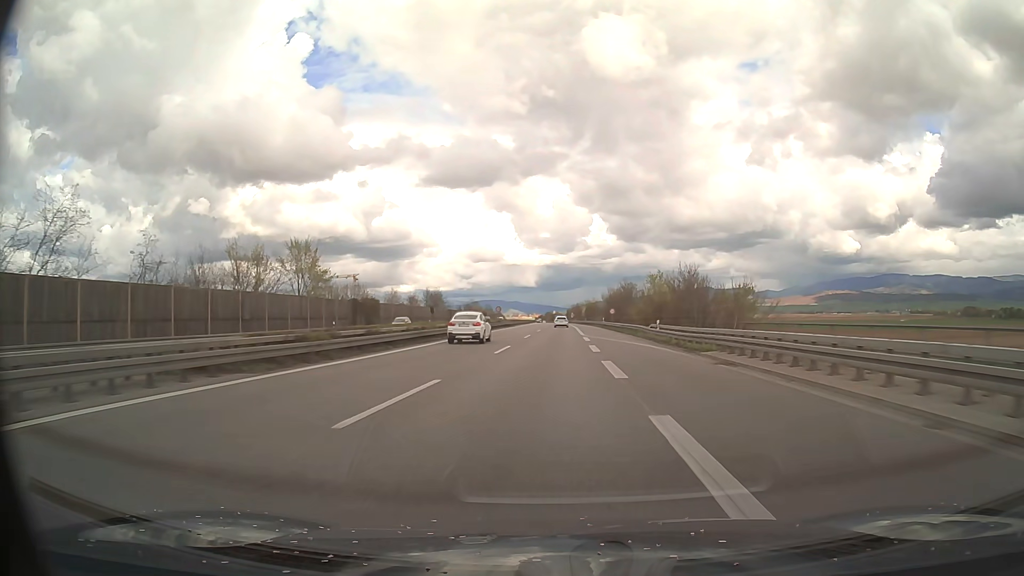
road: motorway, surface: asphalt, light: Day
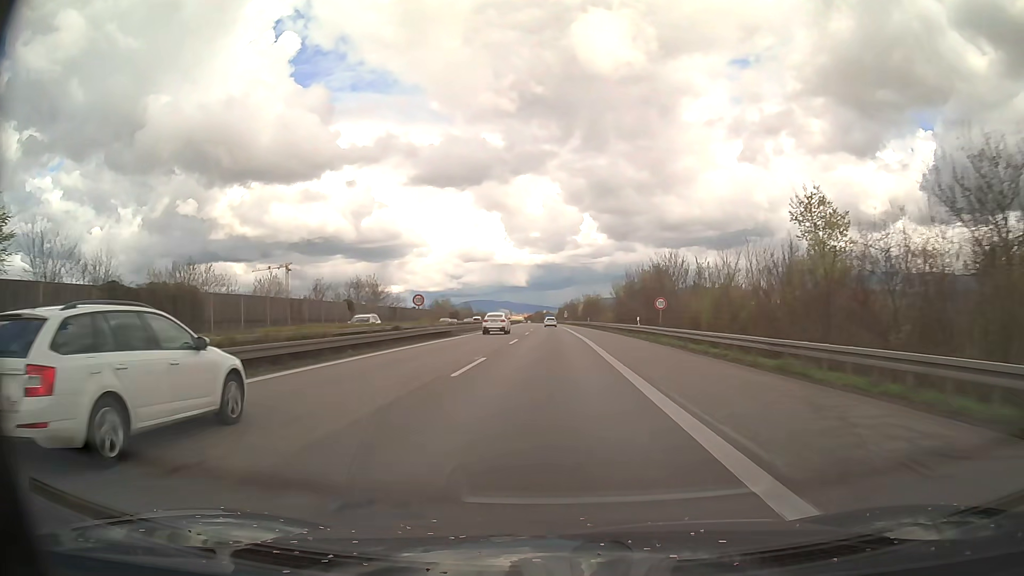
(+0.5, +47.4) m; +1°
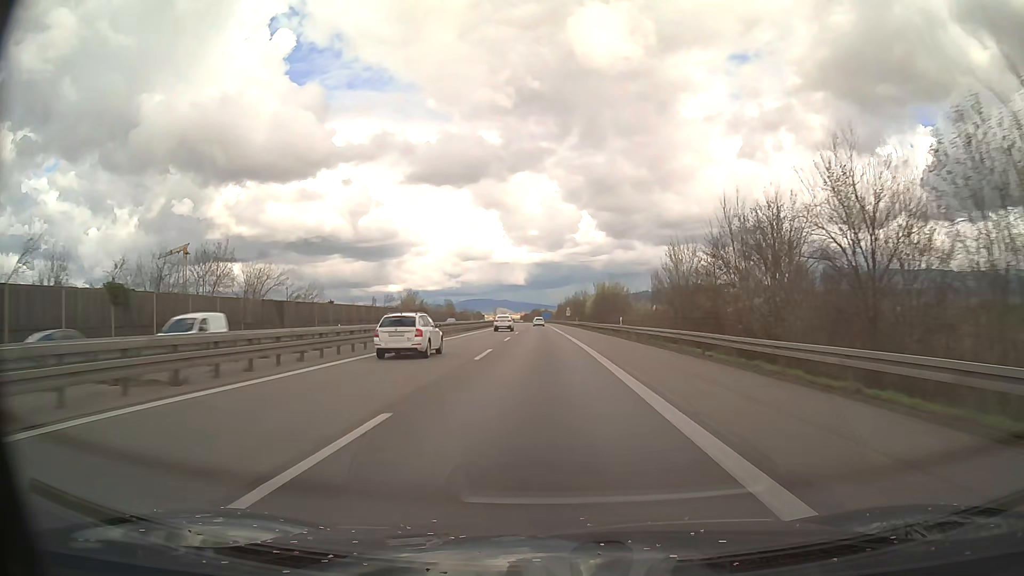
(+0.1, +47.9) m; 0°
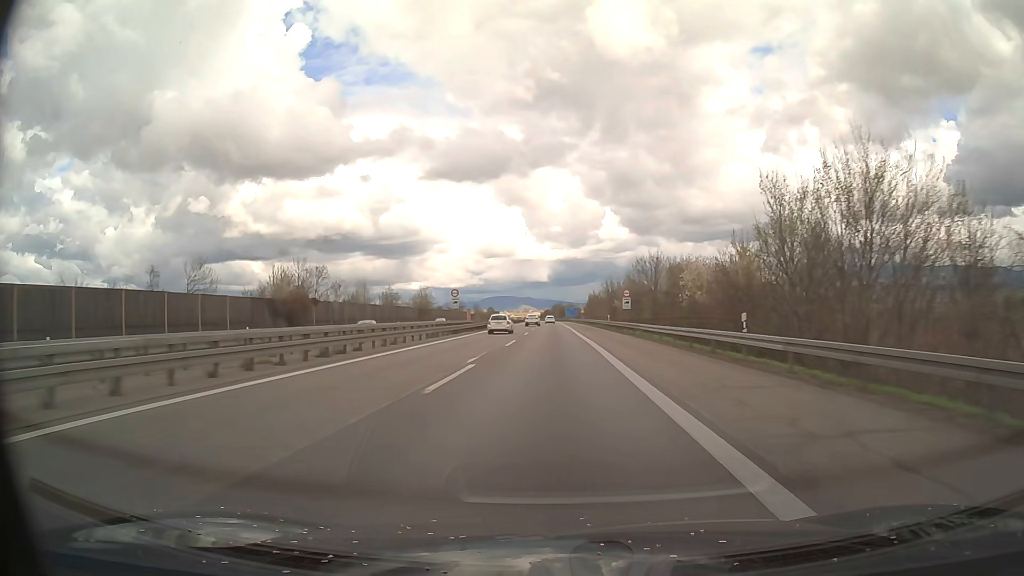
(-1.5, +80.7) m; -2°
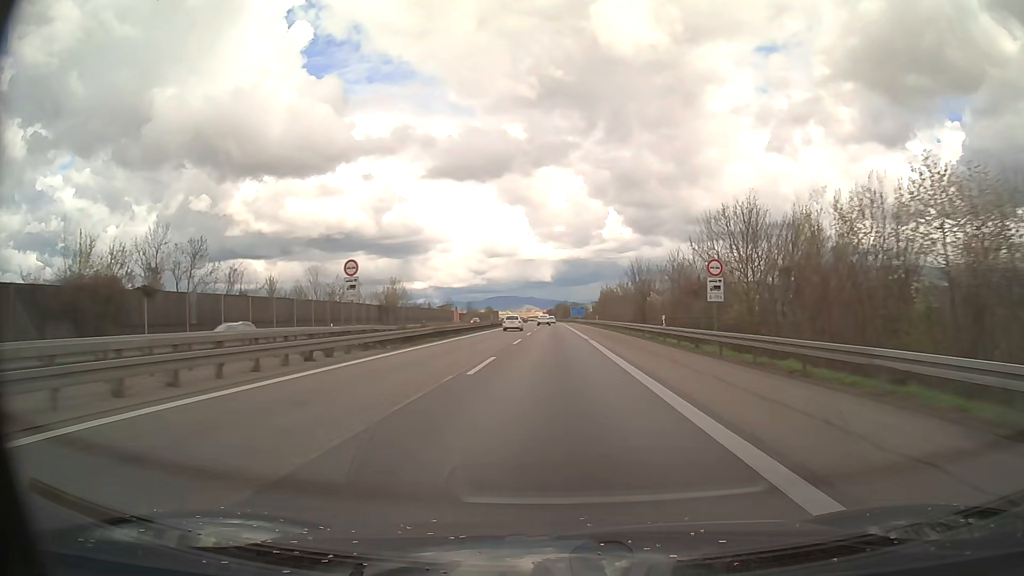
(-0.1, +32.4) m; 0°
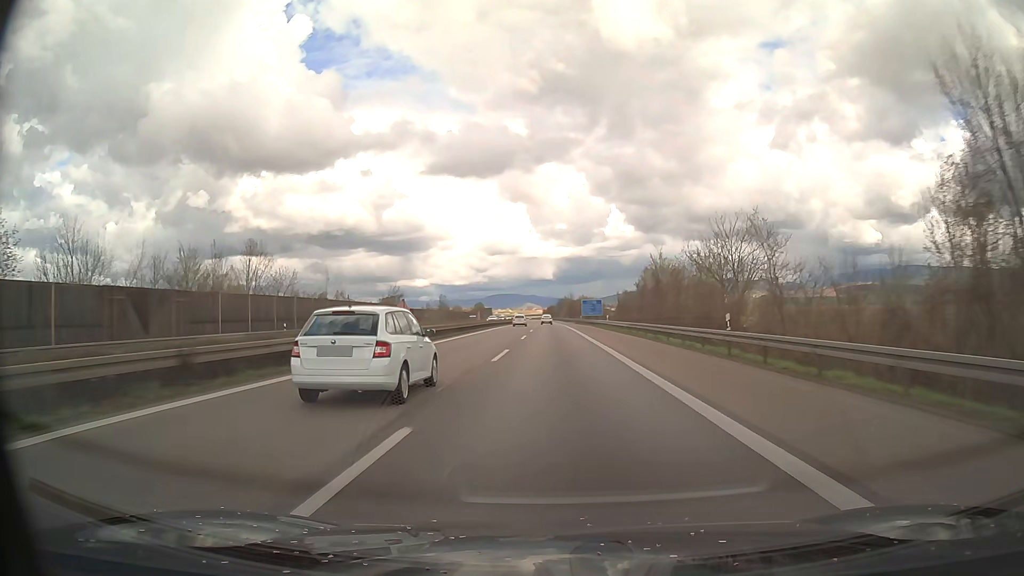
(-0.2, +64.9) m; 0°
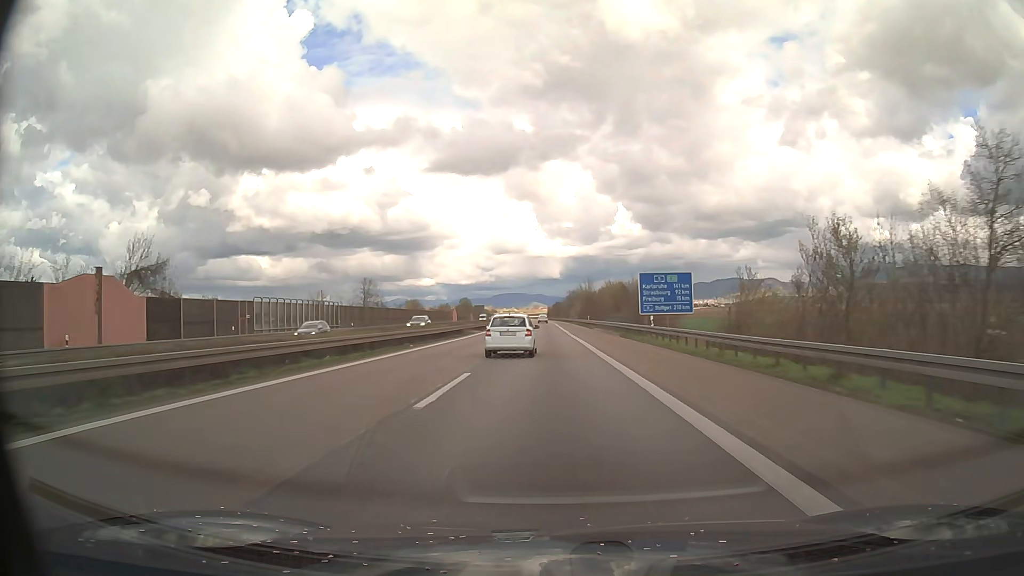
(-0.2, +81.4) m; -1°
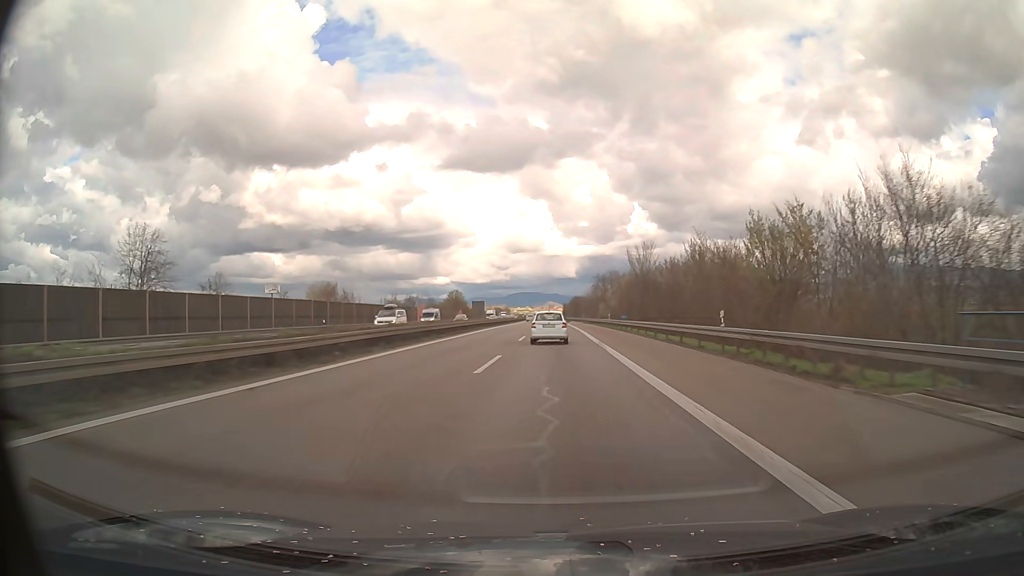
(-0.7, +65.9) m; -1°
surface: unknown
(0, +10) (0, +20) (0, +30) (0, +40) (0, +50) (0, +60) (0, +70) (0, +80) (0, +90) (0, +100) m
